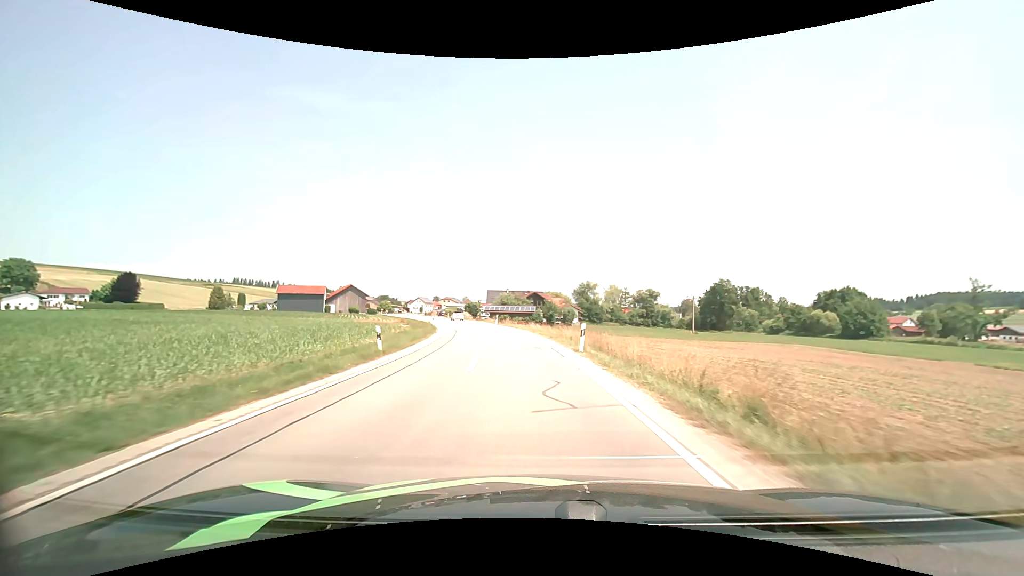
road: secondary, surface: asphalt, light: Day
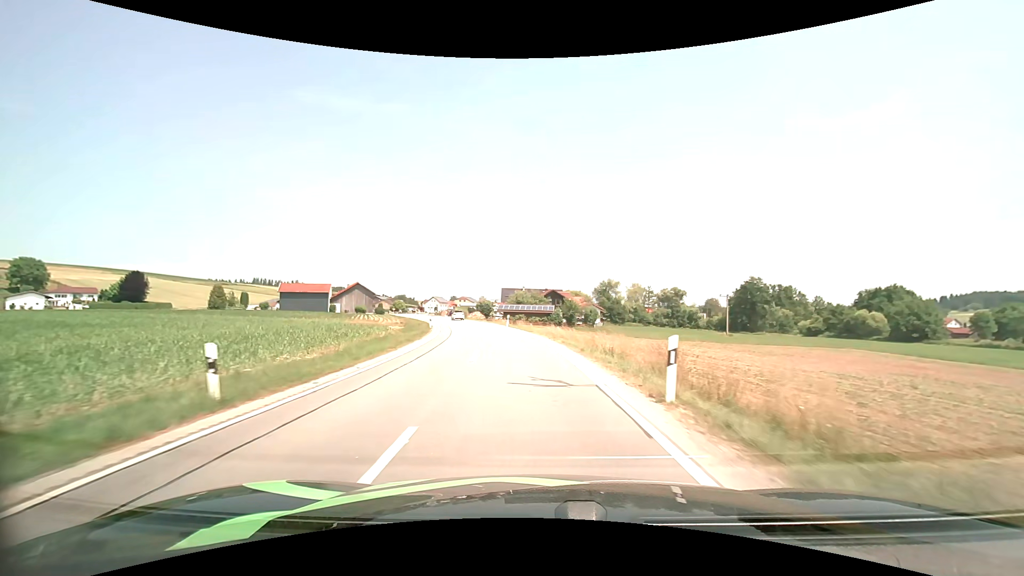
(-0.2, +9.8) m; -2°
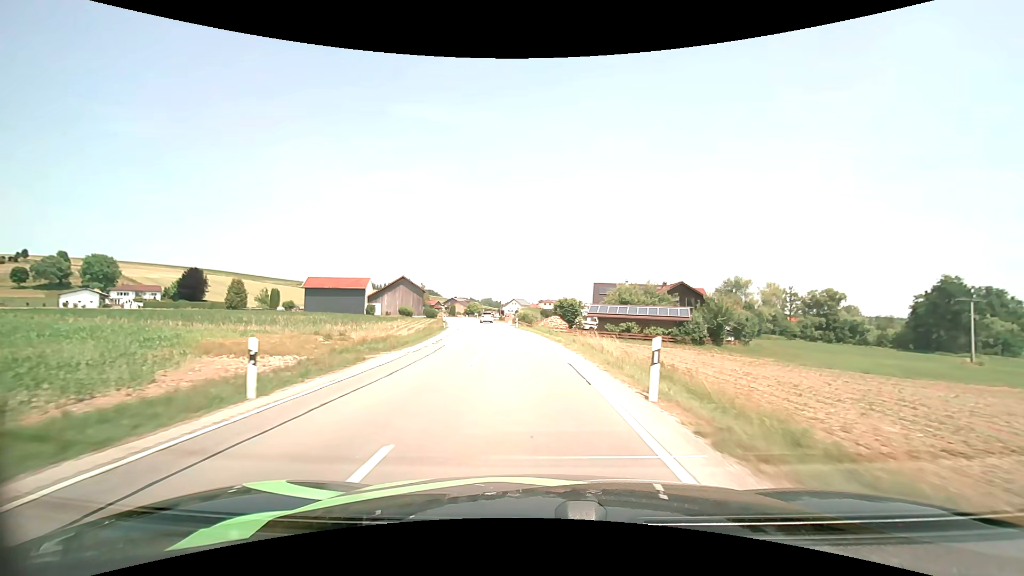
(-2.9, +36.5) m; -10°
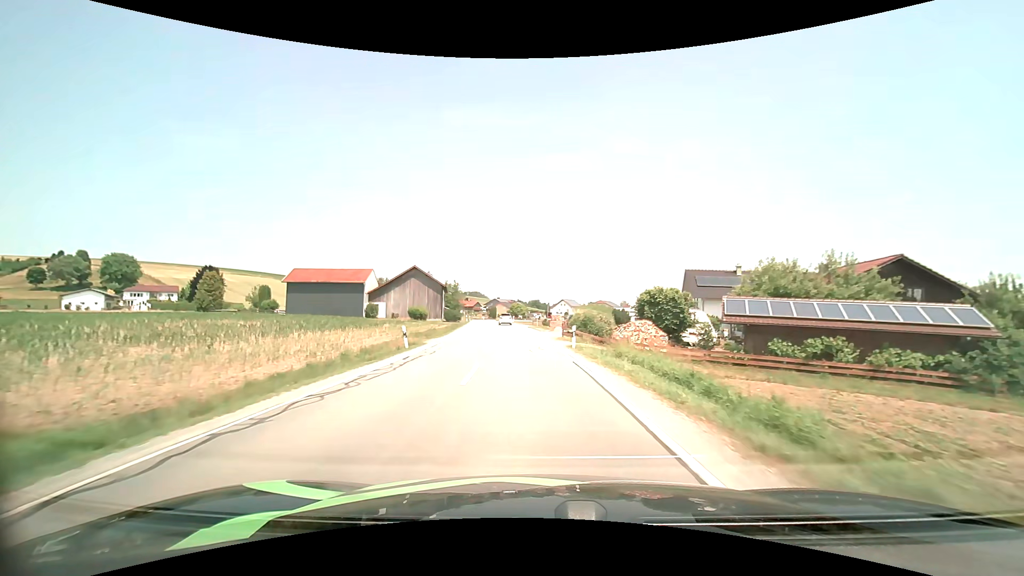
(-1.4, +27.6) m; -6°
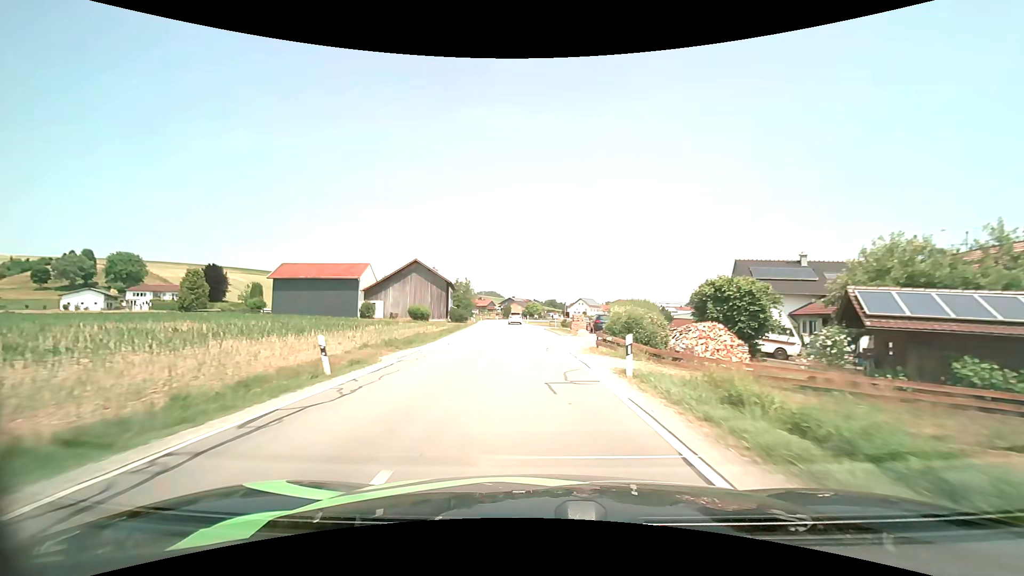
(-0.1, +9.3) m; -2°
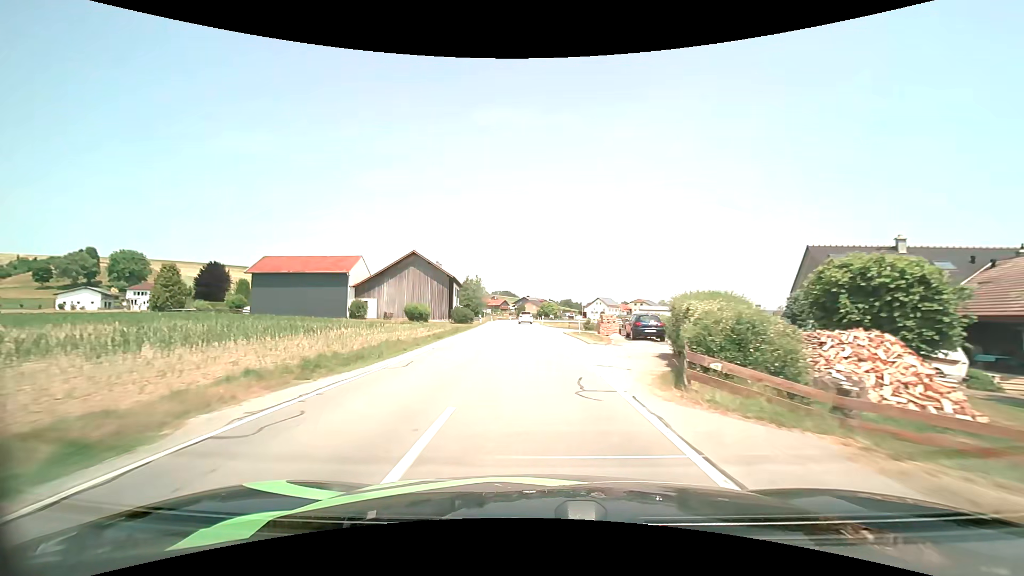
(-0.2, +9.4) m; -2°
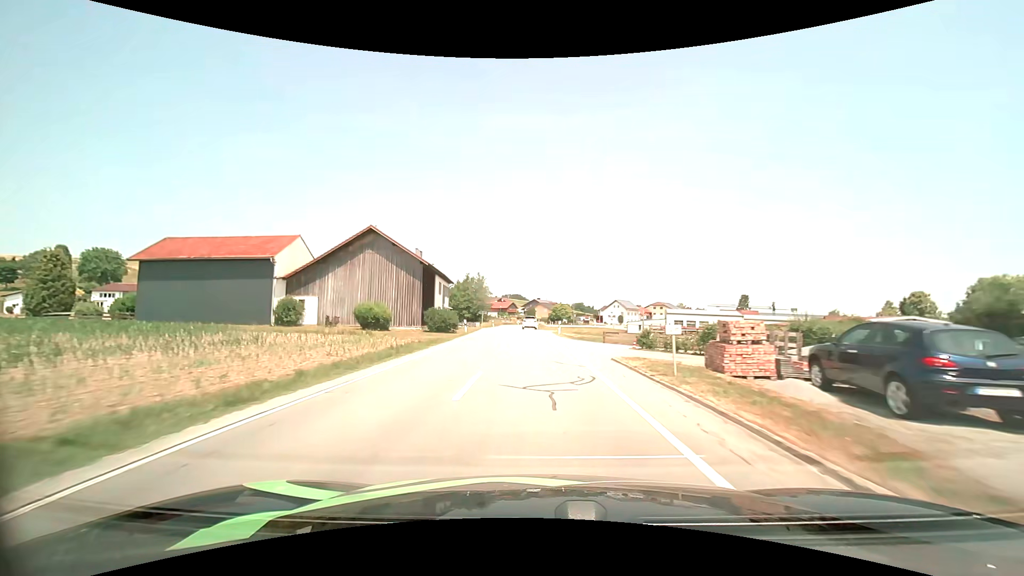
(-0.3, +19.1) m; -1°
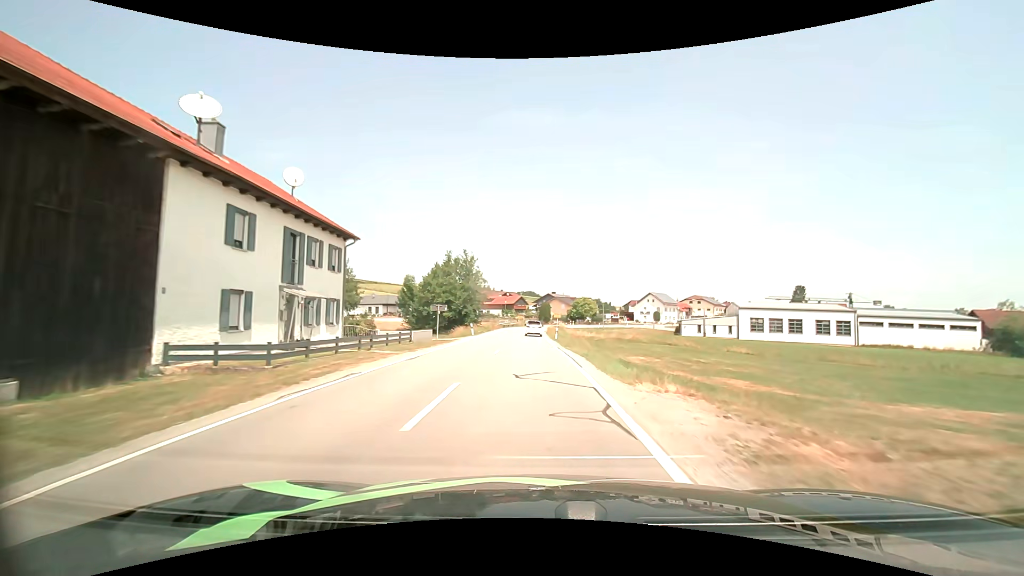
(-0.4, +37.8) m; -2°
(0, +10) (0, +20) (0, +30) (-1, +40) (-1, +50) (-1, +60) (0, +70) (+1, +80) (+2, +90) (+5, +99) m
